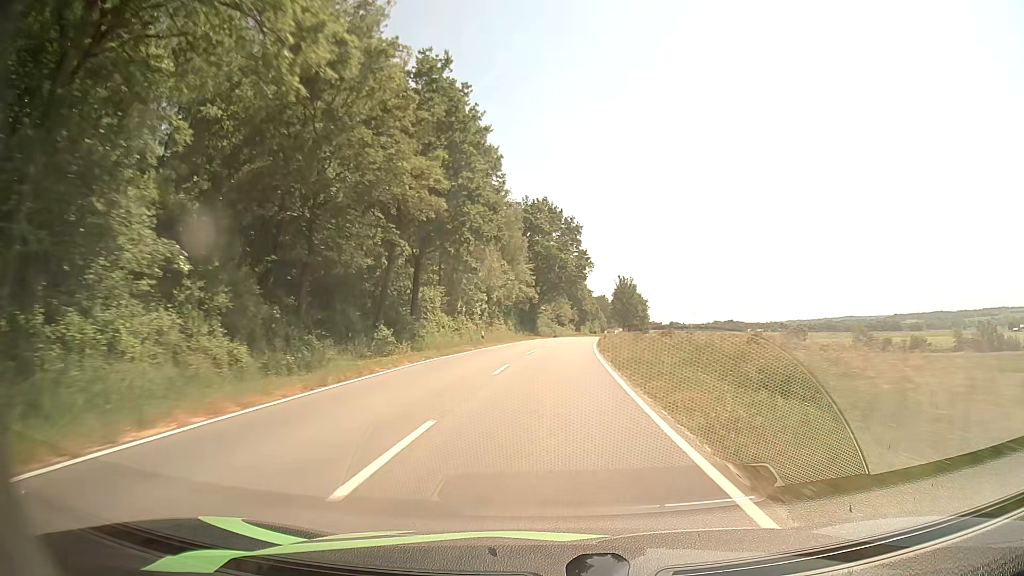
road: tertiary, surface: asphalt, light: Day
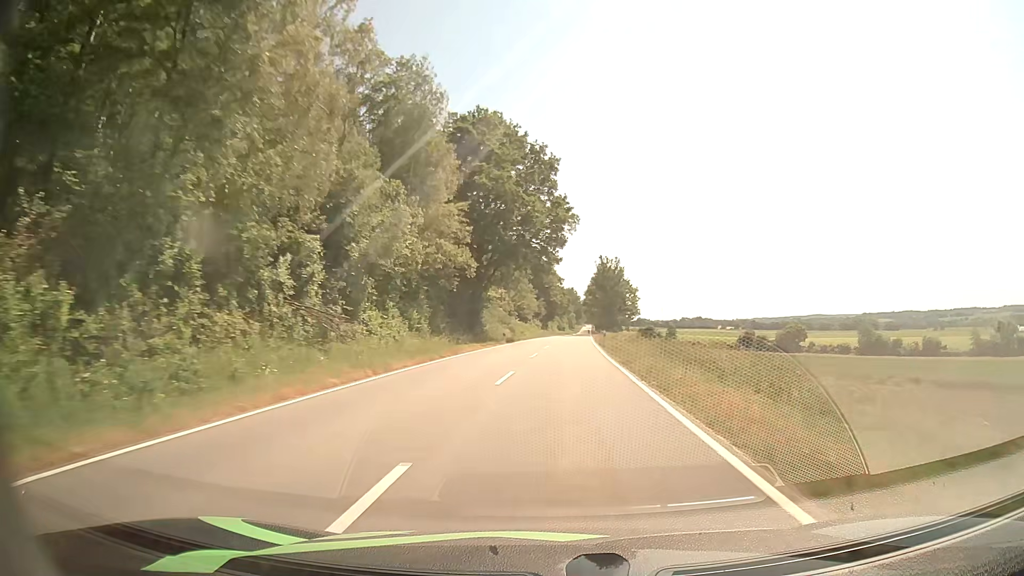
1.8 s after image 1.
(+1.0, +40.3) m; +3°
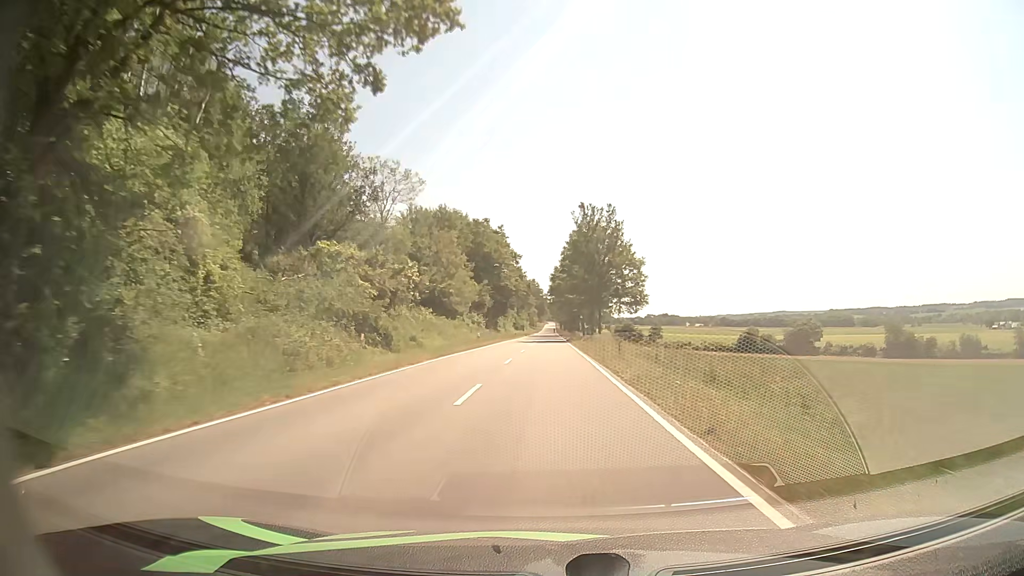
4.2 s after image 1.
(+2.0, +53.0) m; +3°
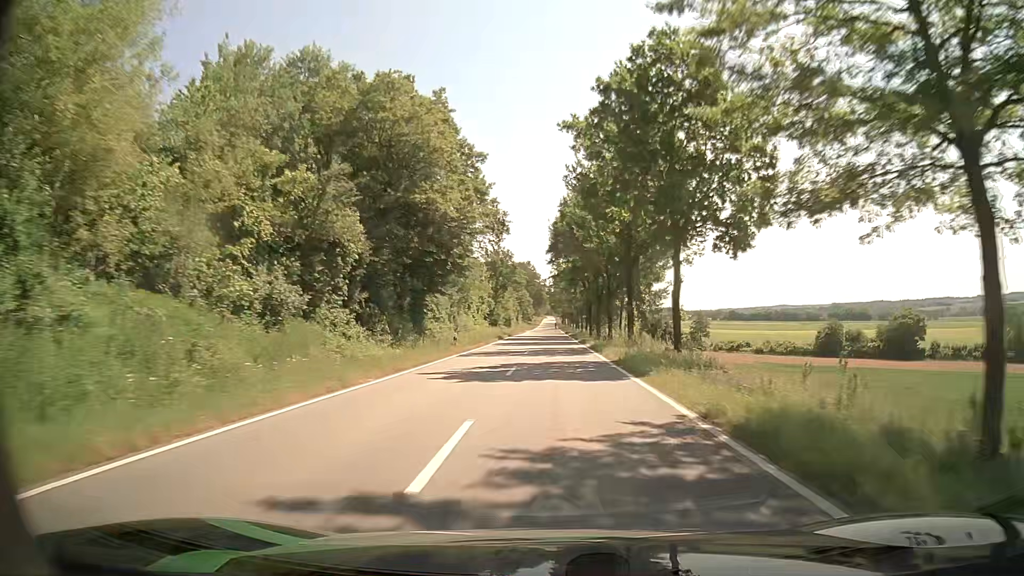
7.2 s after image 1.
(-0.1, +68.2) m; 0°
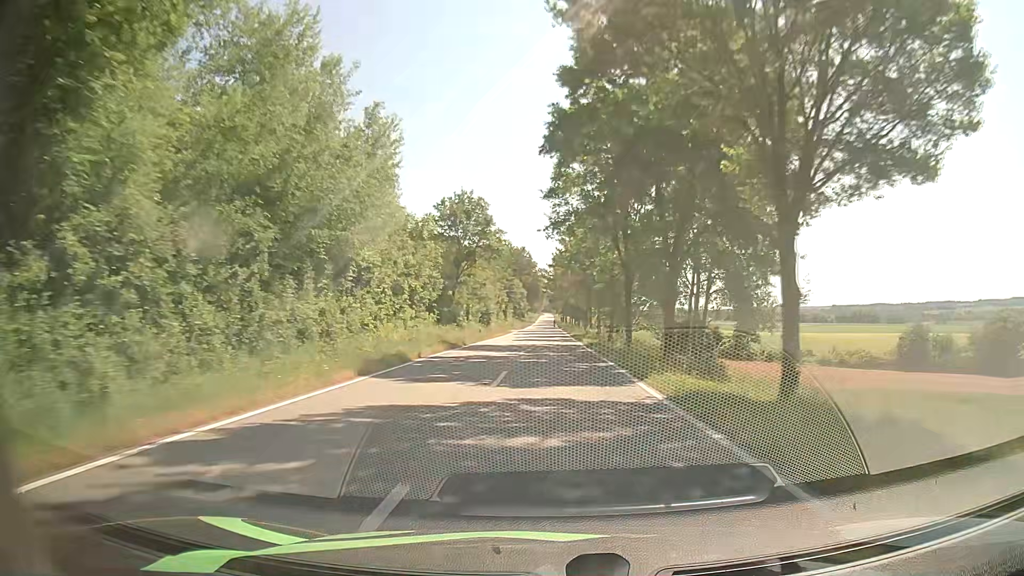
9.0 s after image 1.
(+0.2, +41.5) m; +1°
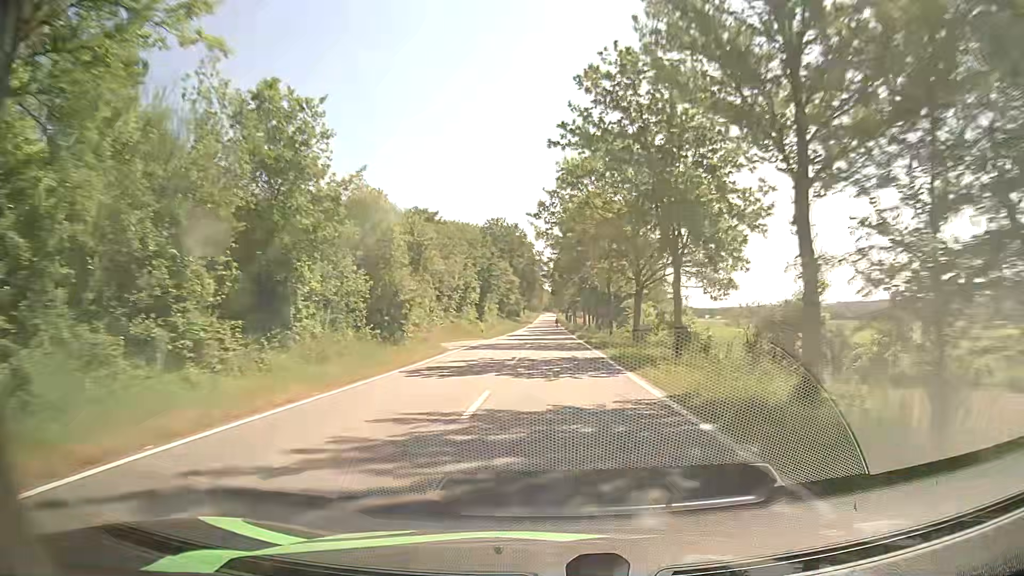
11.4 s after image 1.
(-0.3, +54.4) m; 0°
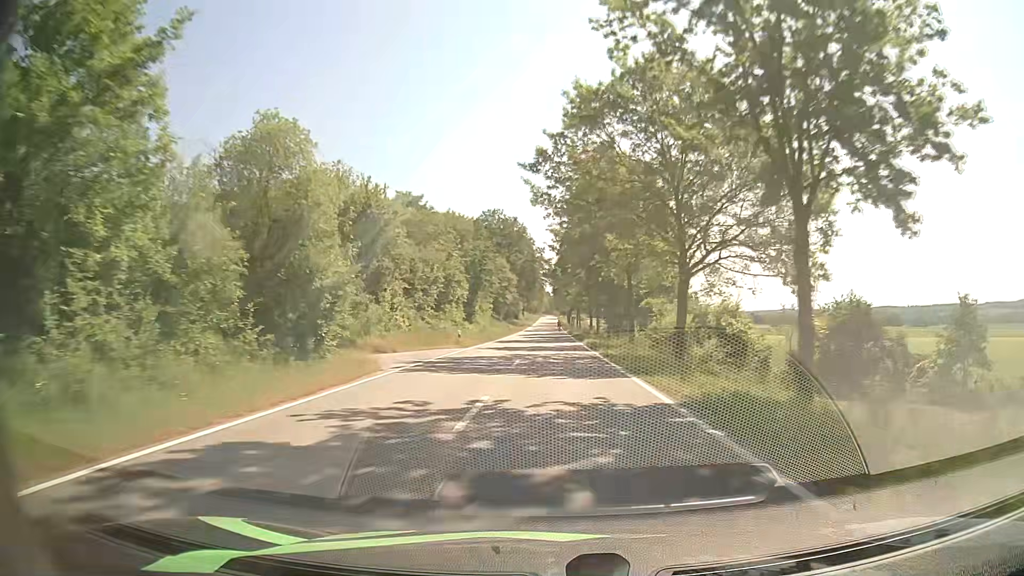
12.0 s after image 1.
(0.0, +13.4) m; 0°
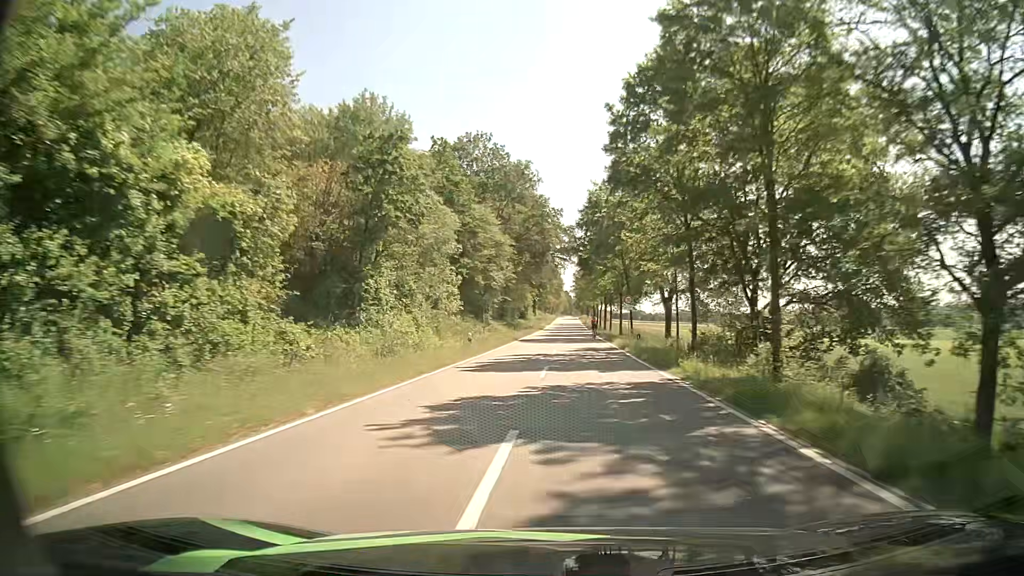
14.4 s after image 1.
(-0.3, +53.4) m; -2°
(0, +10) (0, +20) (0, +30) (0, +40) (0, +50) (0, +60) (+1, +70) (+1, +80) (+2, +90) (+2, +100) m
